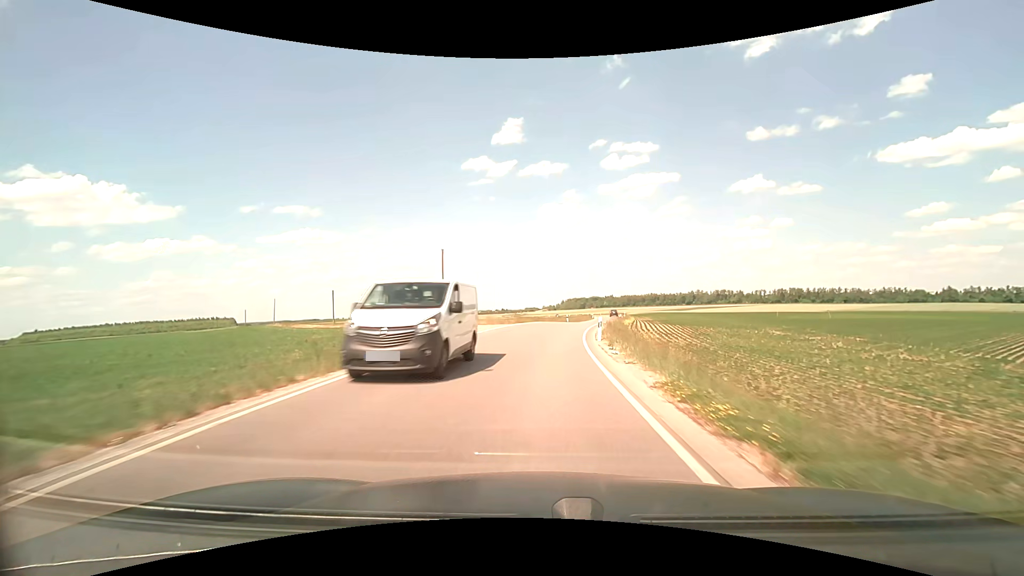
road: secondary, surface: asphalt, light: Day
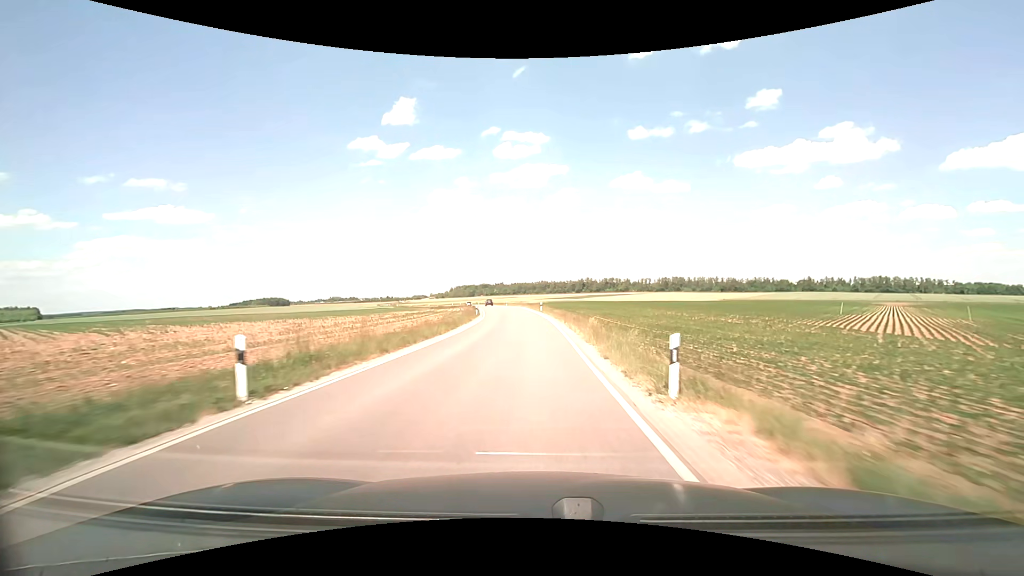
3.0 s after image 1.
(+6.2, +57.2) m; +12°
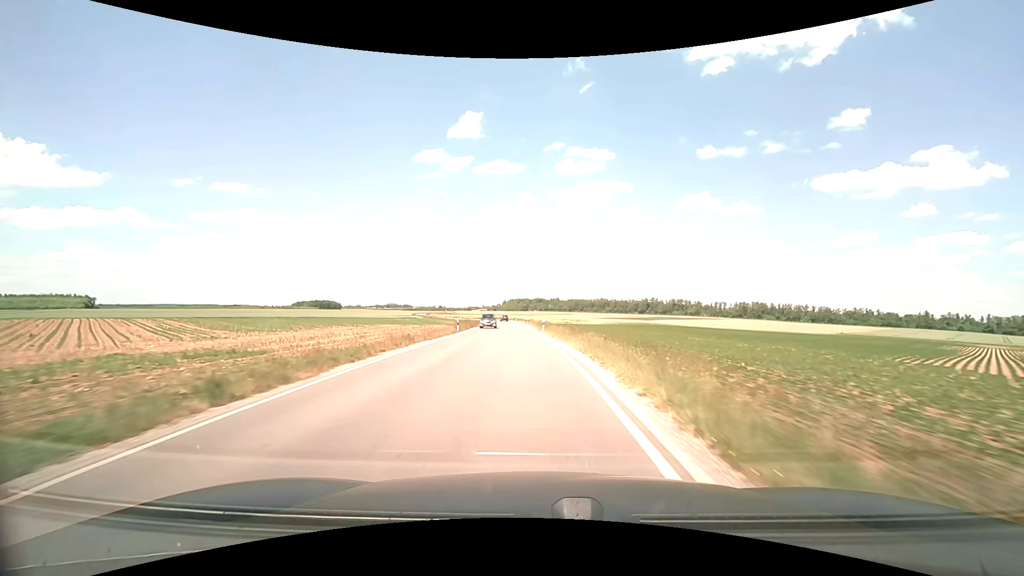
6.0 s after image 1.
(-1.5, +58.2) m; -6°
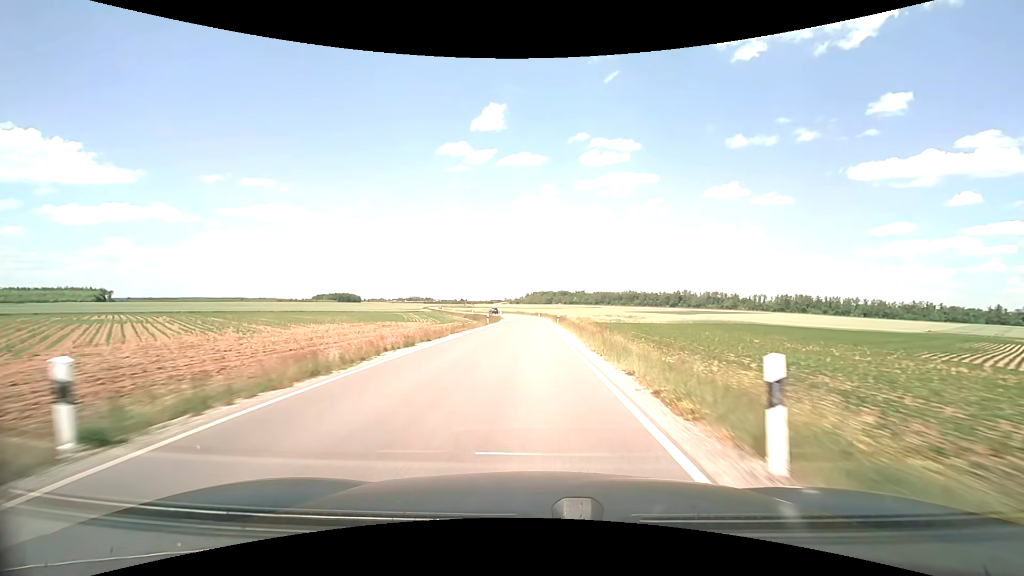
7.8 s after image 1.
(-1.6, +35.1) m; -3°
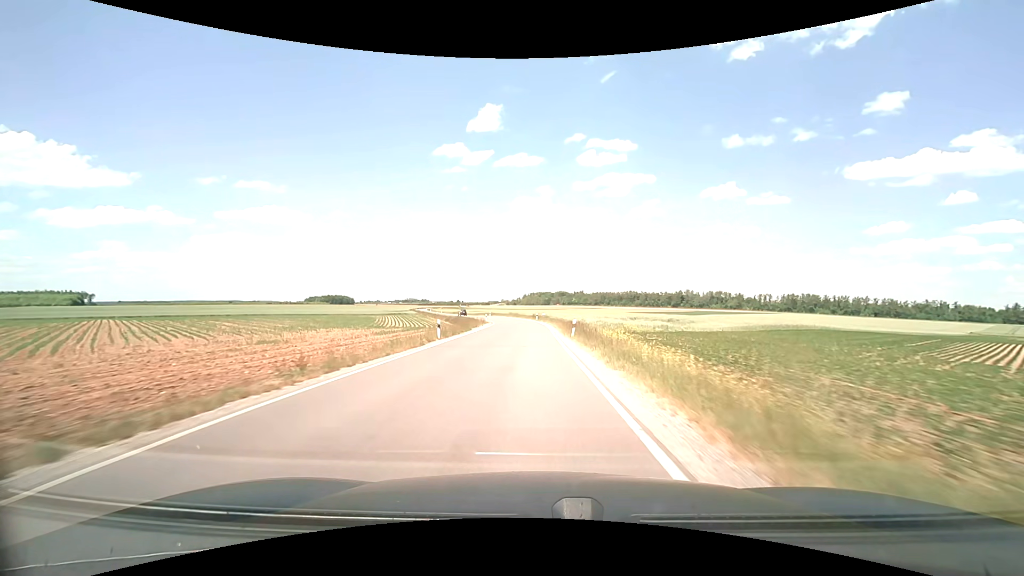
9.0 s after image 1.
(+0.1, +23.8) m; 0°
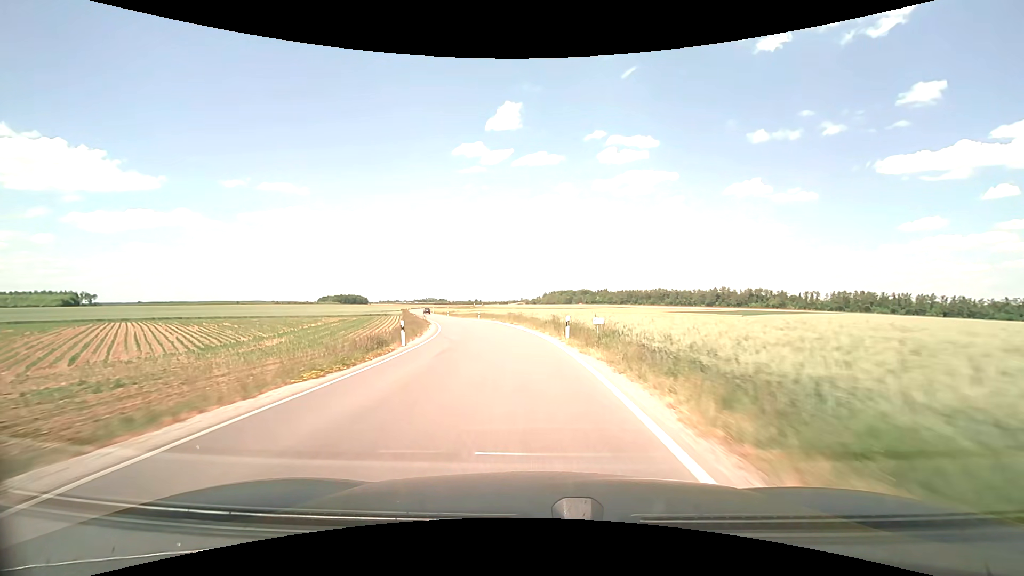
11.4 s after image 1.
(-0.3, +47.9) m; -2°
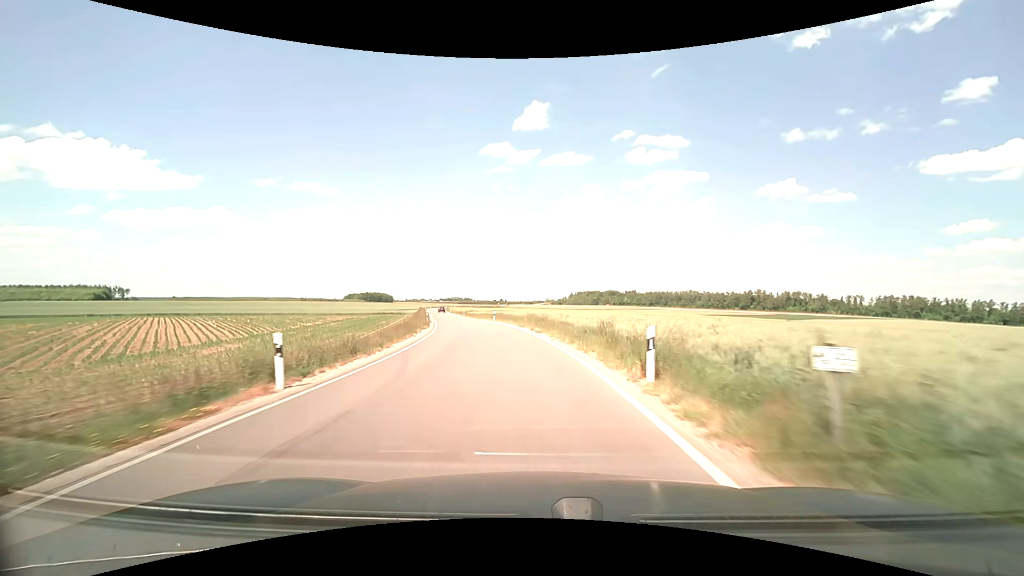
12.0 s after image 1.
(-0.3, +11.9) m; -2°
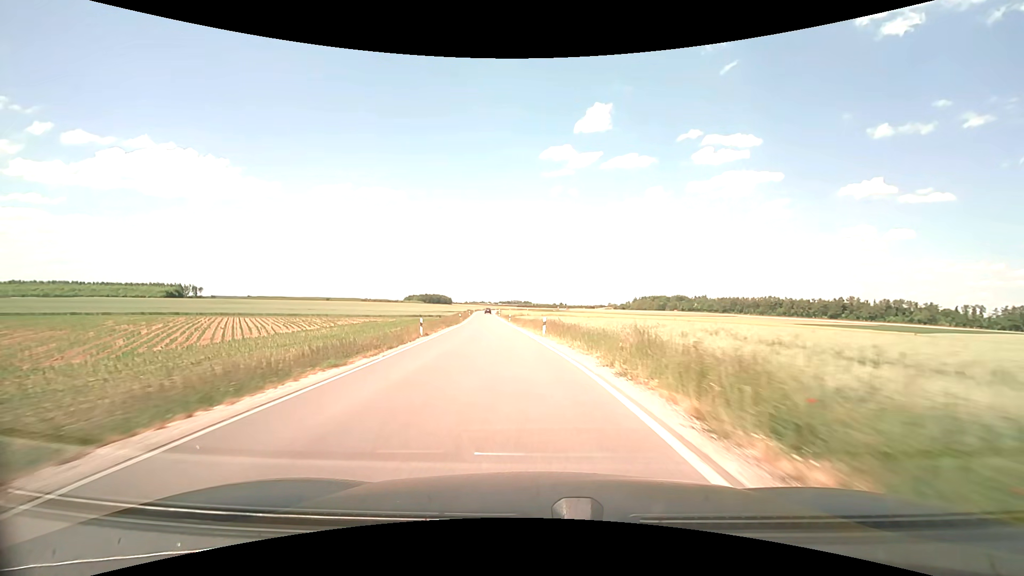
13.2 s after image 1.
(-1.5, +23.7) m; -7°
(0, +10) (-1, +20) (-2, +30) (-3, +40) (-4, +50) (-6, +60) (-7, +70) (-8, +80) (-9, +89) (-10, +99) m
